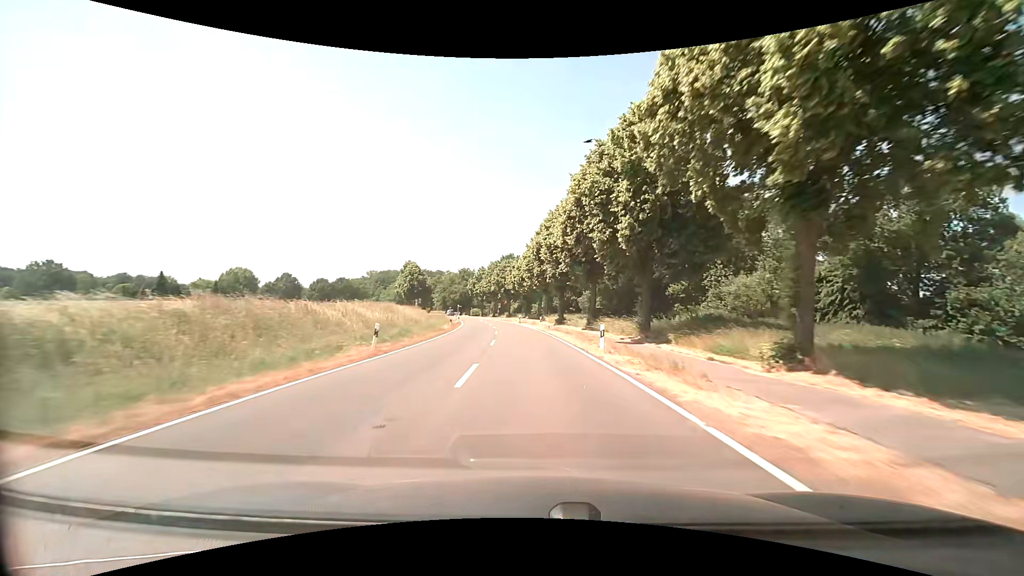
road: secondary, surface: asphalt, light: Day
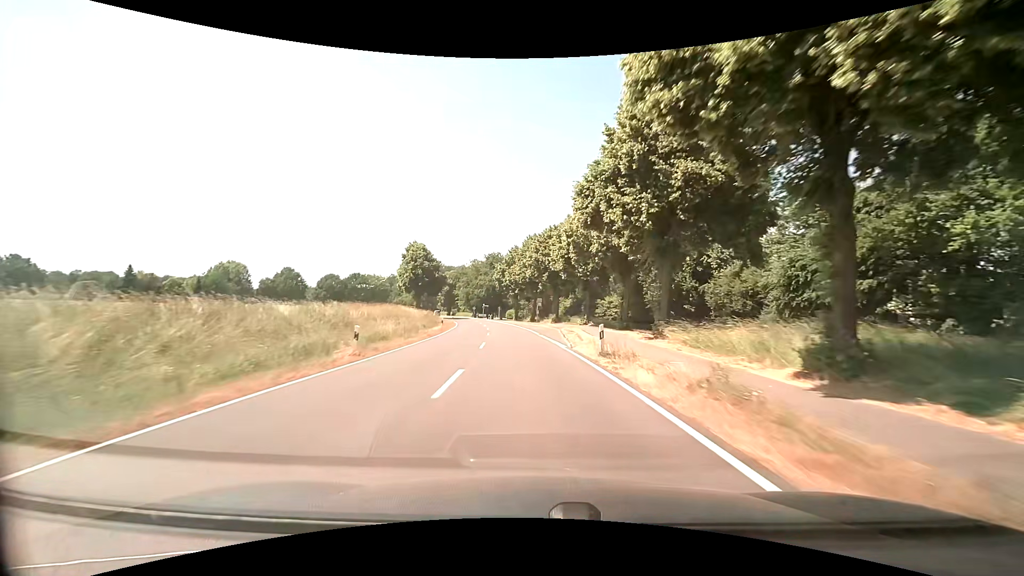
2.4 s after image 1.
(-2.4, +49.1) m; -5°
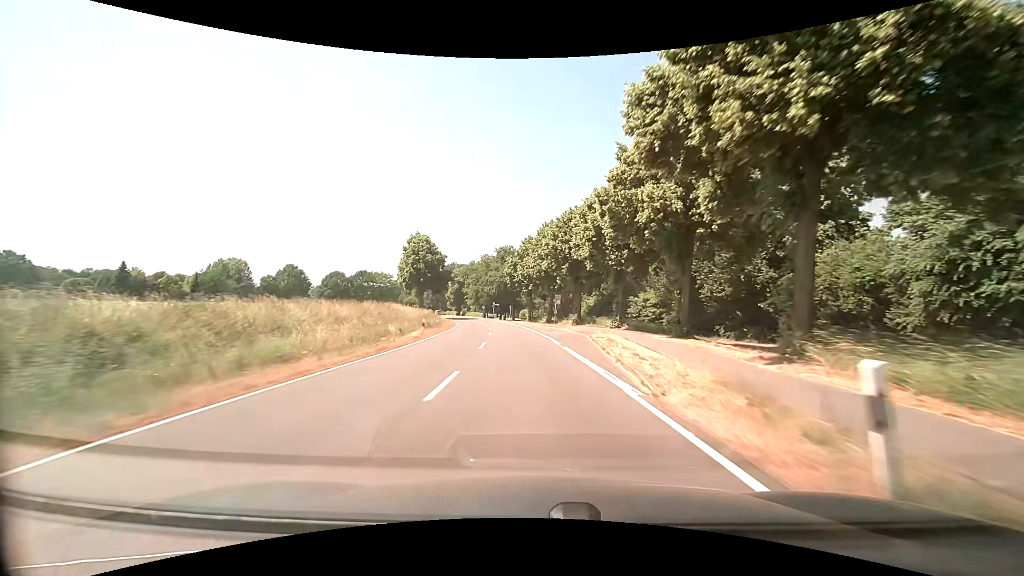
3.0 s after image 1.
(-0.2, +12.2) m; -2°
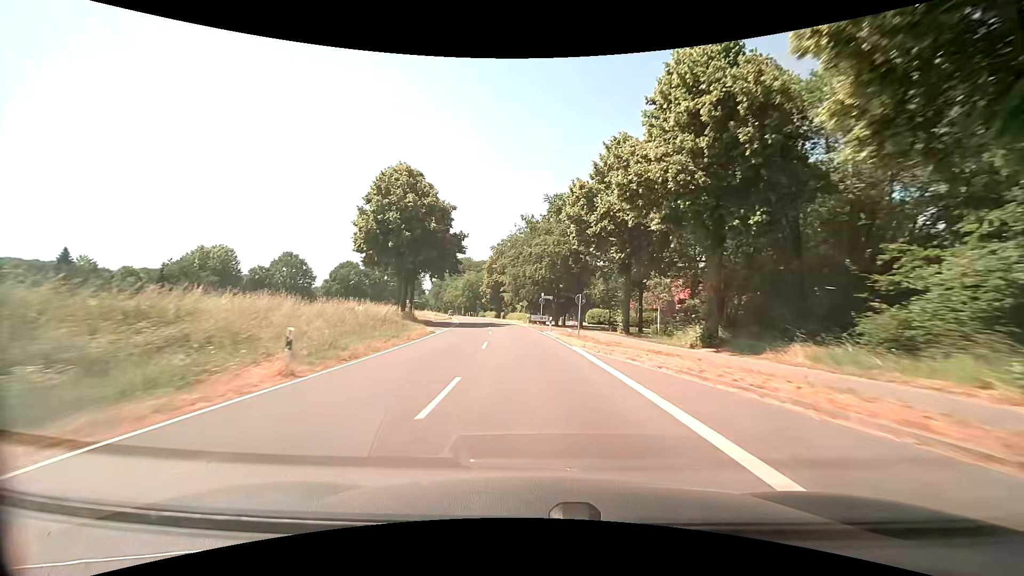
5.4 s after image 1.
(-3.0, +49.6) m; -7°
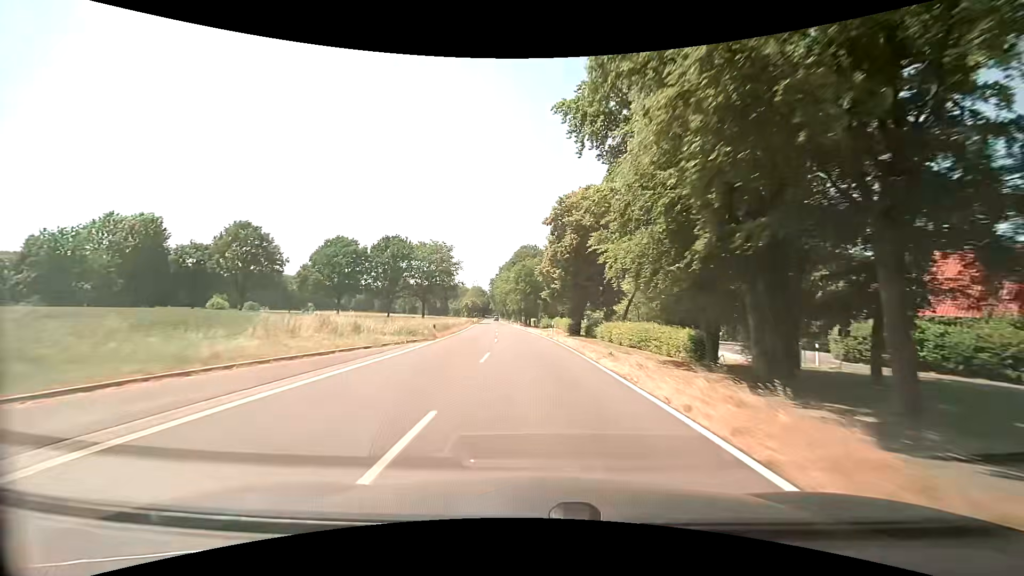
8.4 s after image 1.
(-4.8, +63.4) m; -8°
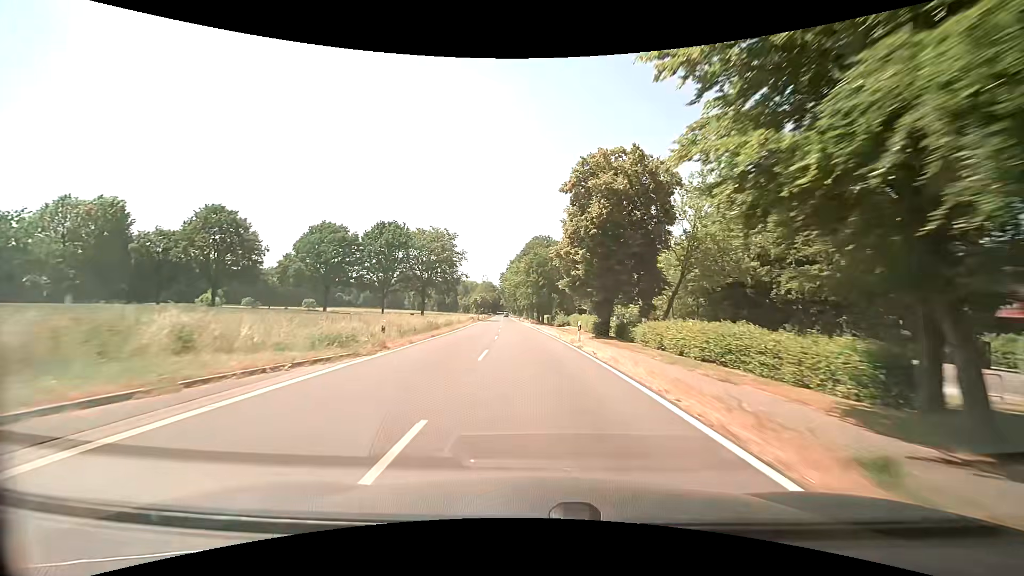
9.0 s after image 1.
(-0.2, +12.9) m; -2°
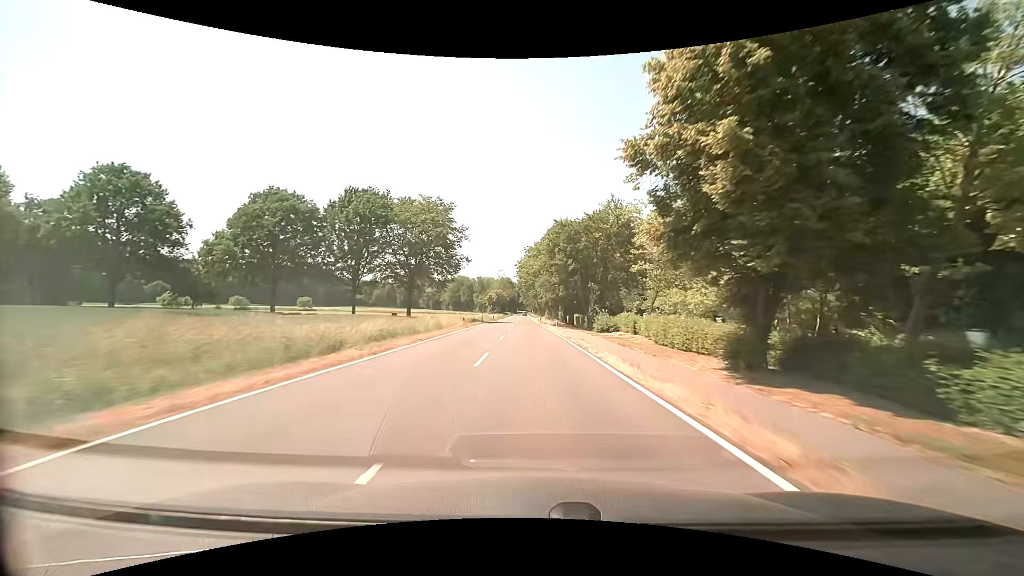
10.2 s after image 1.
(-0.5, +26.0) m; -2°
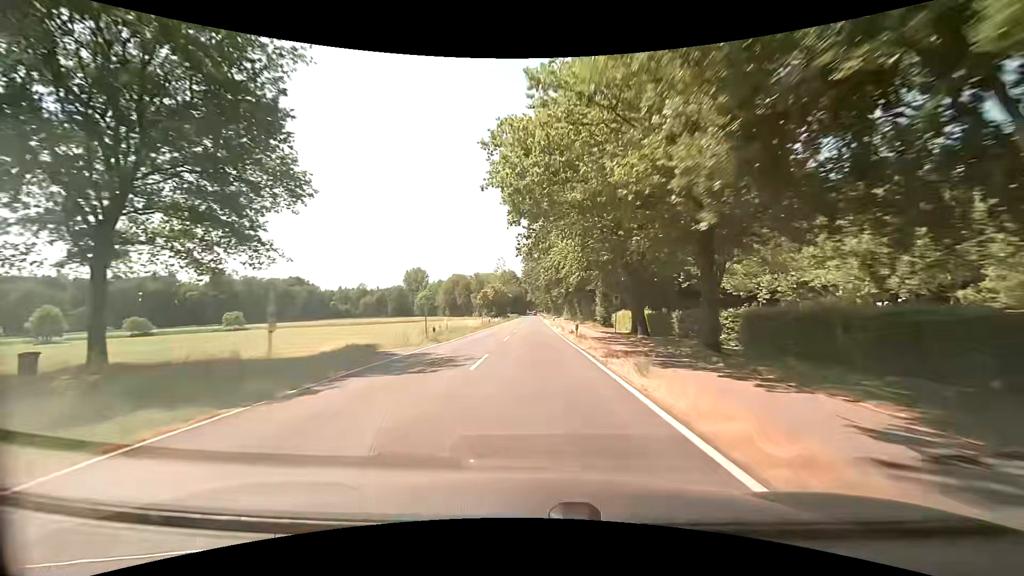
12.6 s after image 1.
(-0.8, +53.0) m; -2°
(0, +10) (0, +20) (0, +30) (0, +40) (0, +50) (0, +60) (0, +70) (0, +80) (0, +90) (0, +100) m
